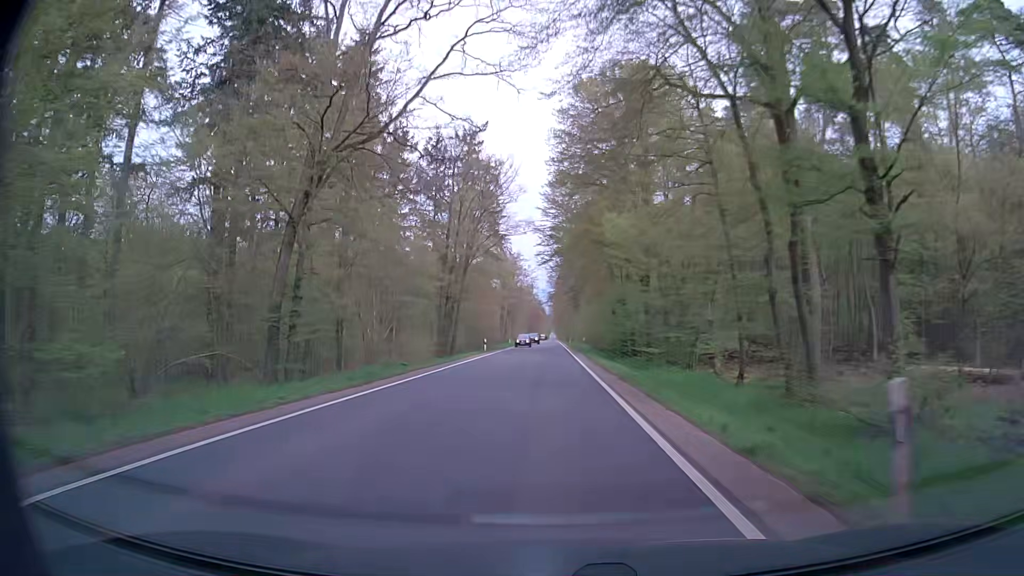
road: secondary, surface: asphalt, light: Day
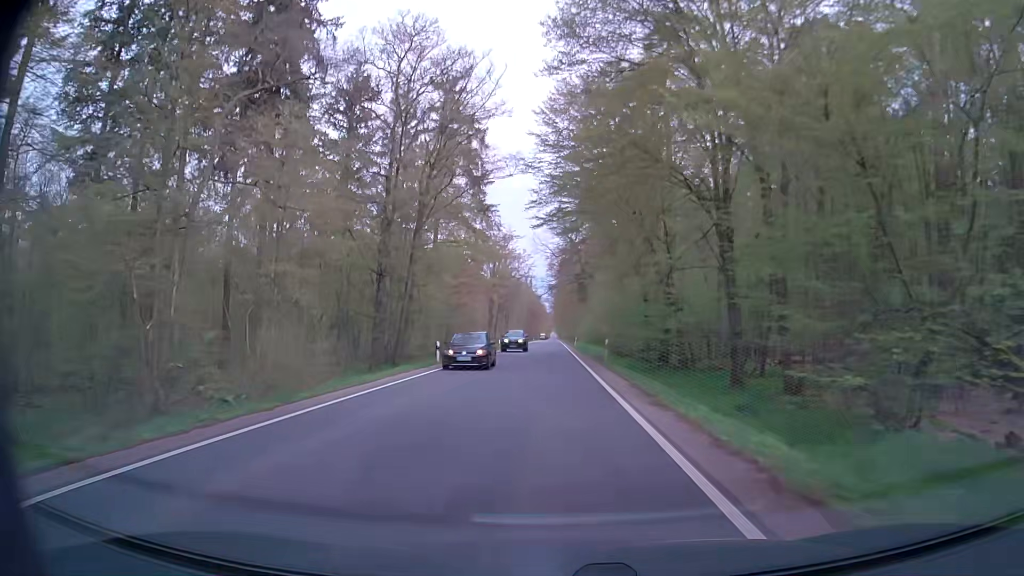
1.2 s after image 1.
(0.0, +22.5) m; -1°
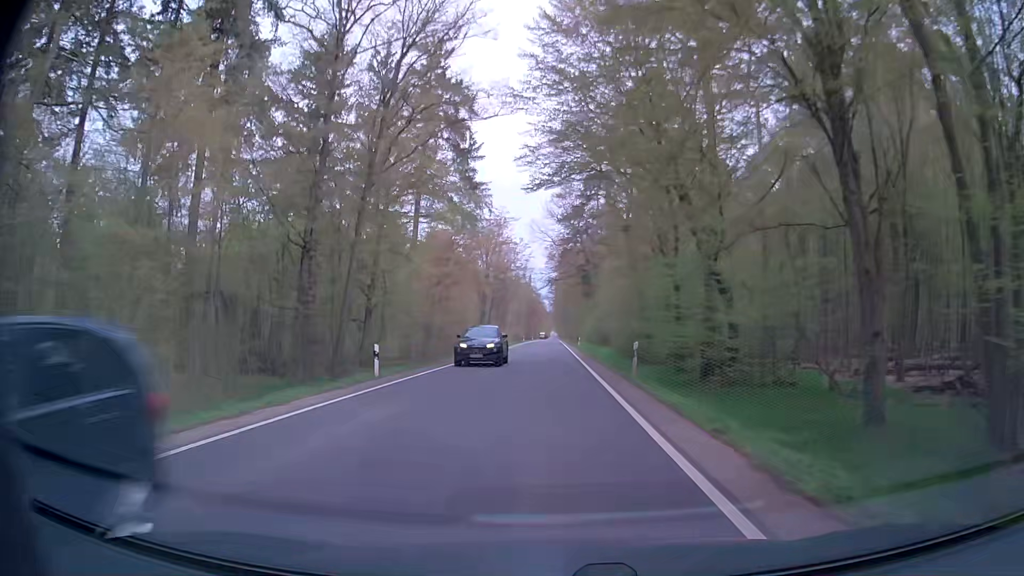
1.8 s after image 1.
(+0.1, +11.2) m; +1°
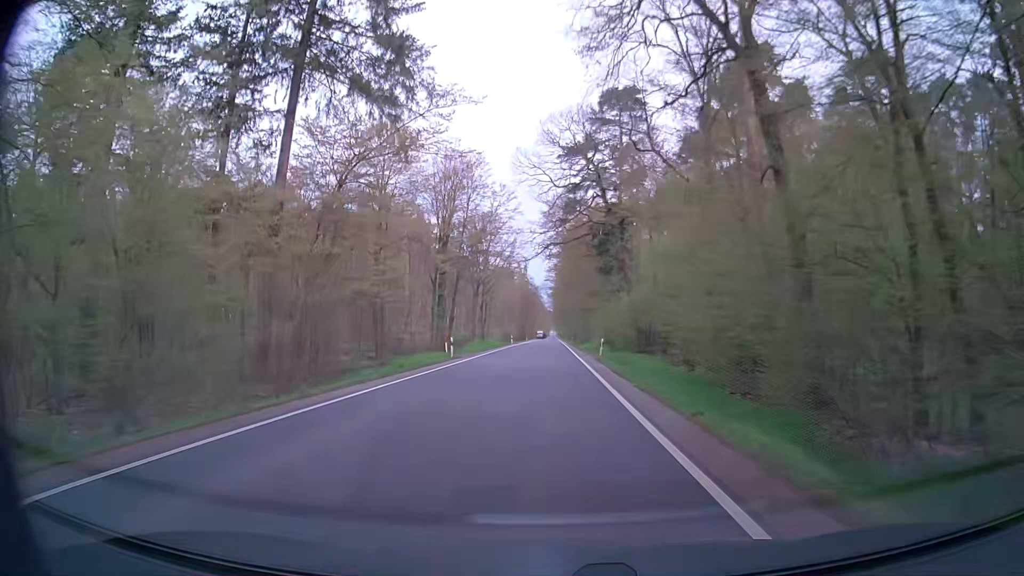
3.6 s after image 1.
(+0.1, +33.4) m; 0°
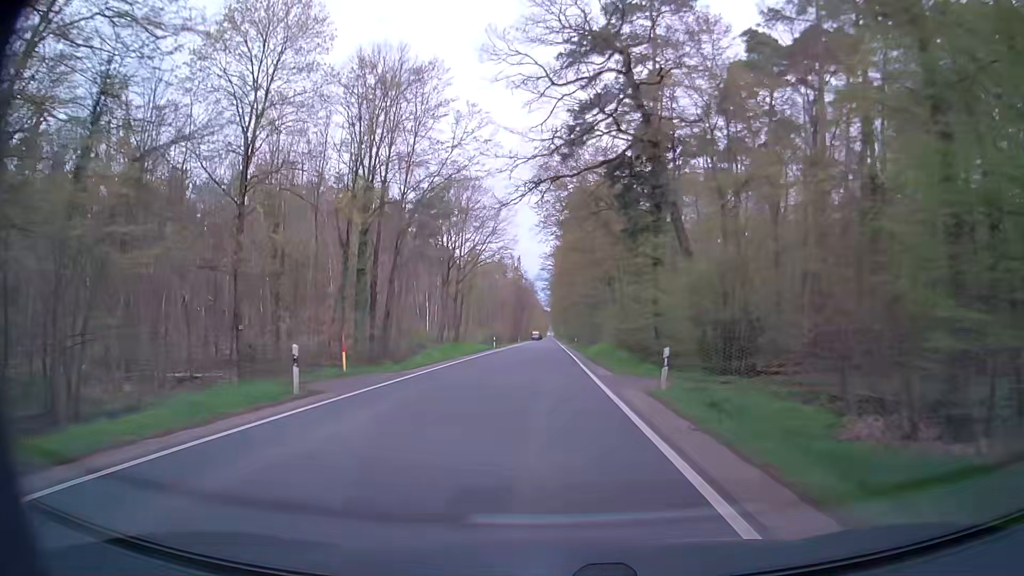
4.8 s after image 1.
(+0.1, +22.0) m; +1°
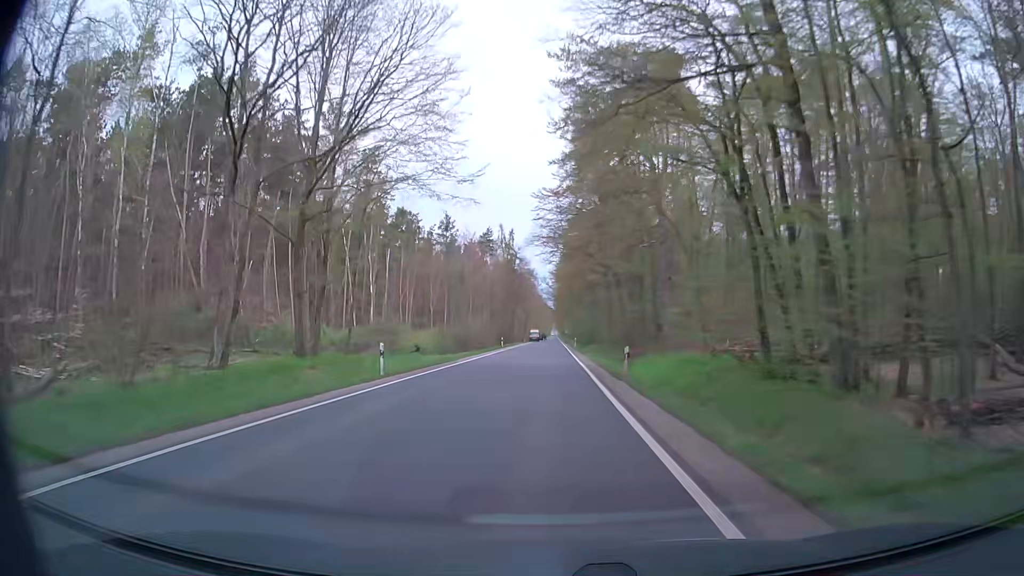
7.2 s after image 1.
(-0.3, +43.6) m; -1°
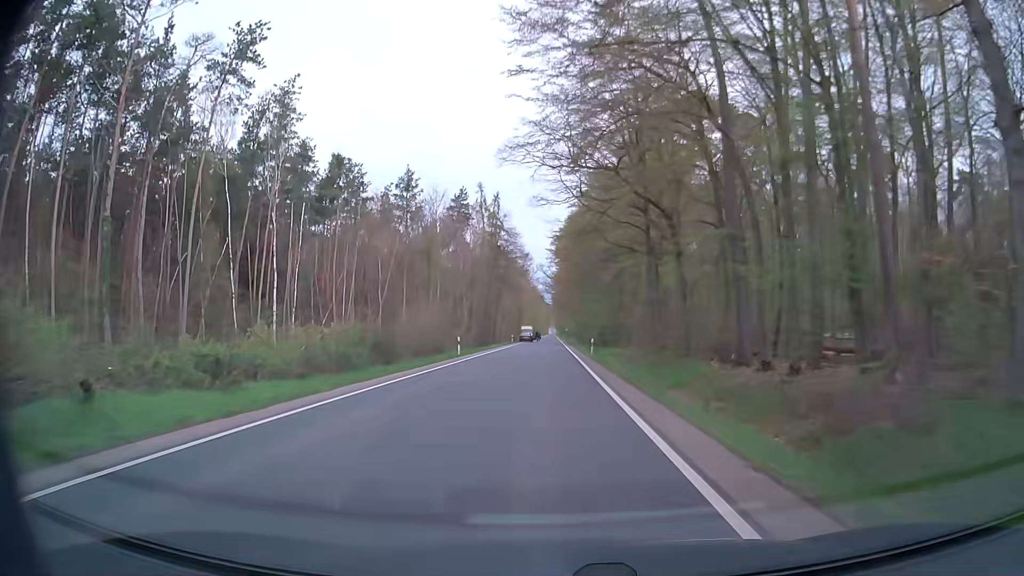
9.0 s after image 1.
(0.0, +32.3) m; 0°
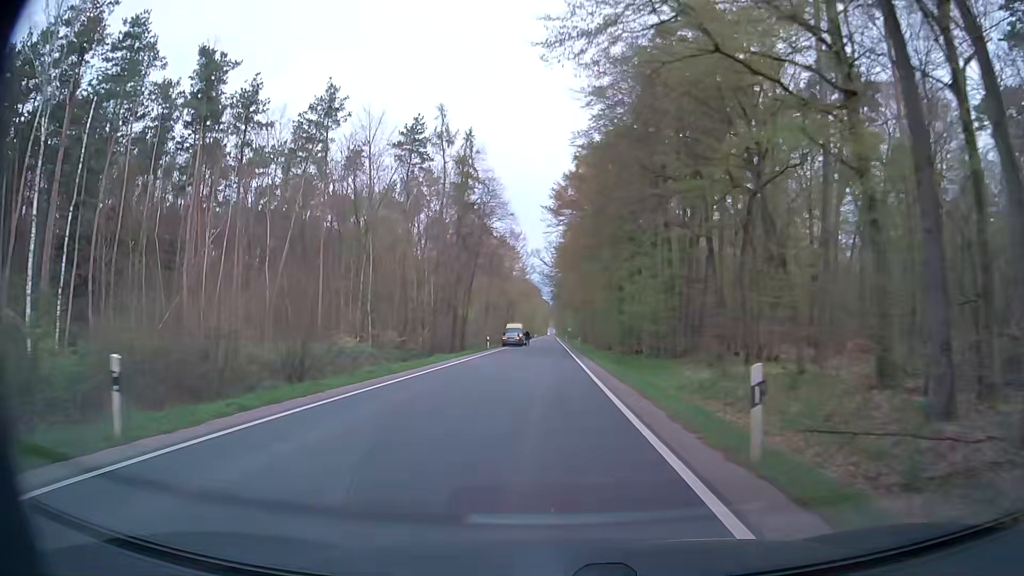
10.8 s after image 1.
(+0.1, +32.0) m; 0°
(0, +10) (0, +20) (0, +30) (0, +40) (0, +50) (0, +60) (0, +70) (0, +80) (0, +90) (0, +100) m
